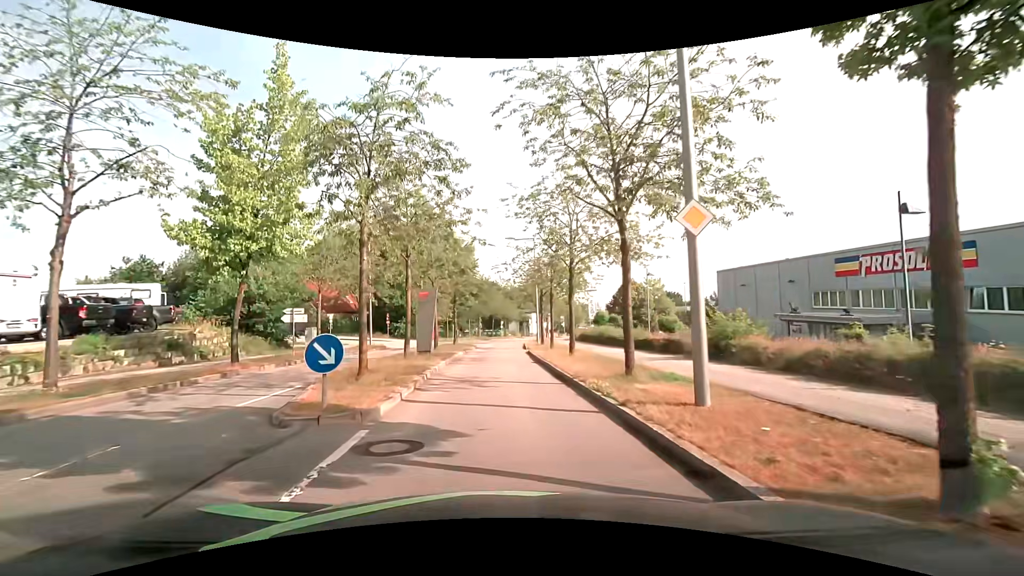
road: residential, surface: asphalt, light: Day
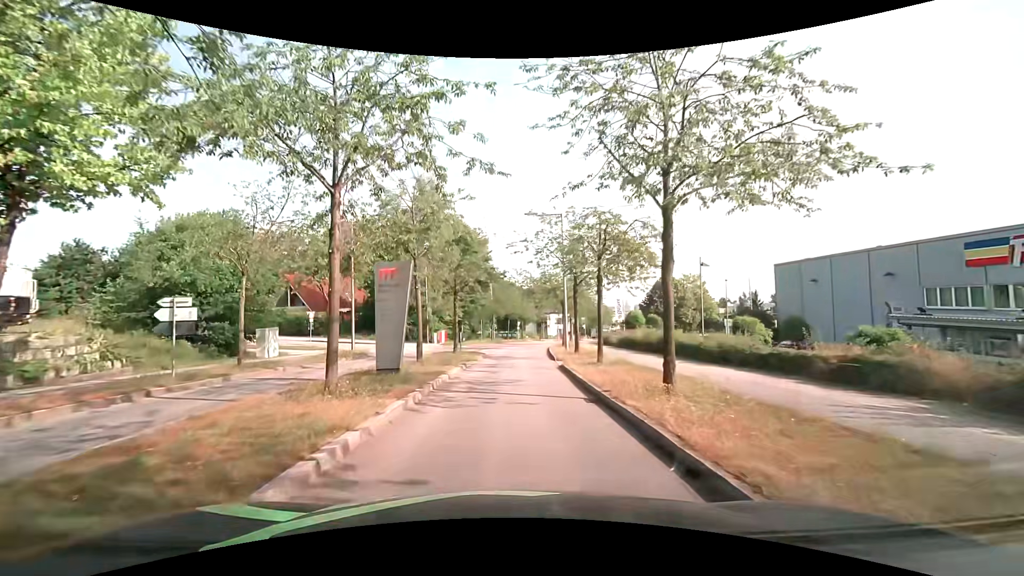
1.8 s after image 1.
(-0.1, +9.8) m; -2°
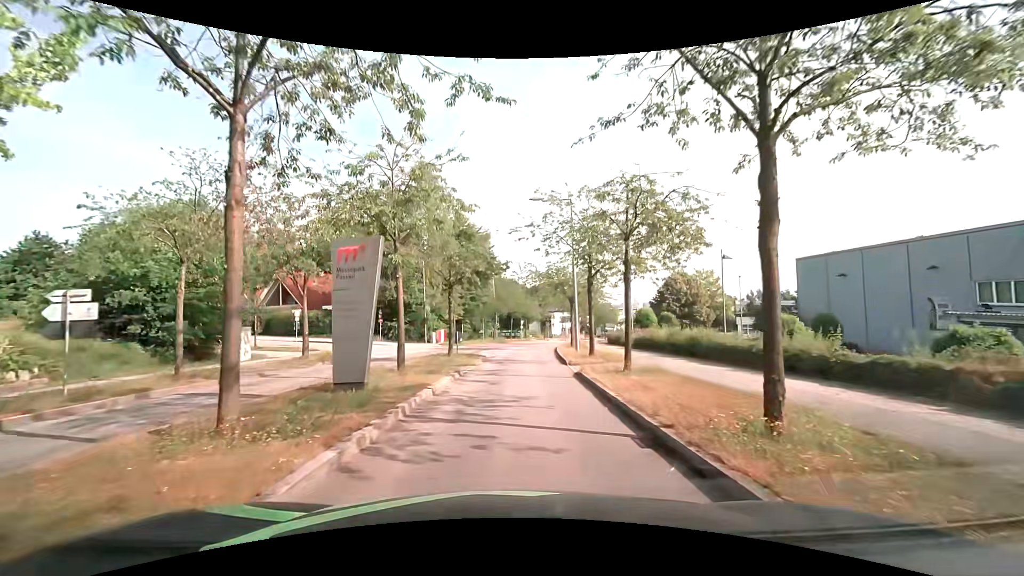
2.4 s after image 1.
(0.0, +3.6) m; +1°
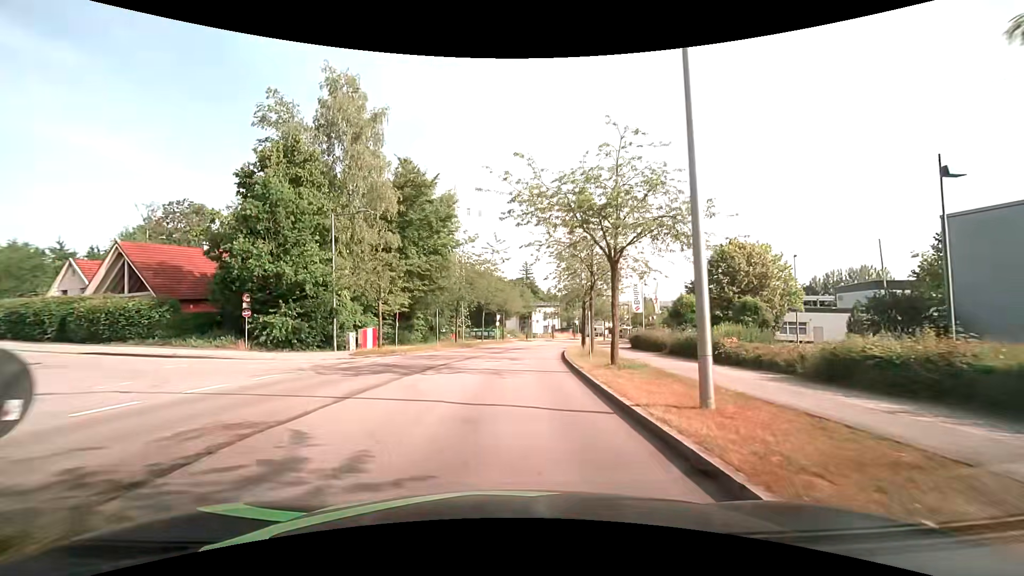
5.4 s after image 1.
(+0.4, +21.8) m; +2°
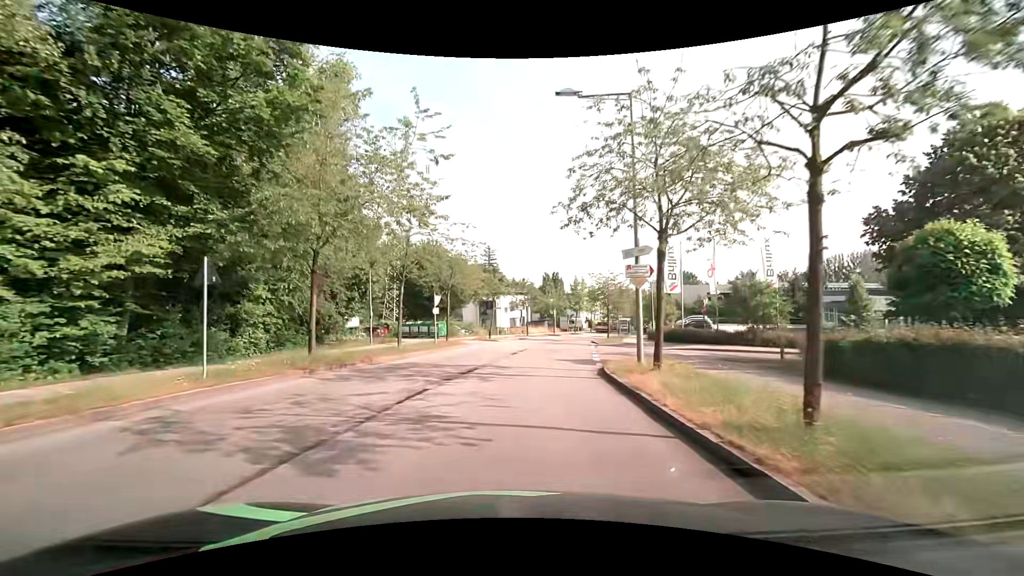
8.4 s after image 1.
(+0.9, +26.6) m; +4°
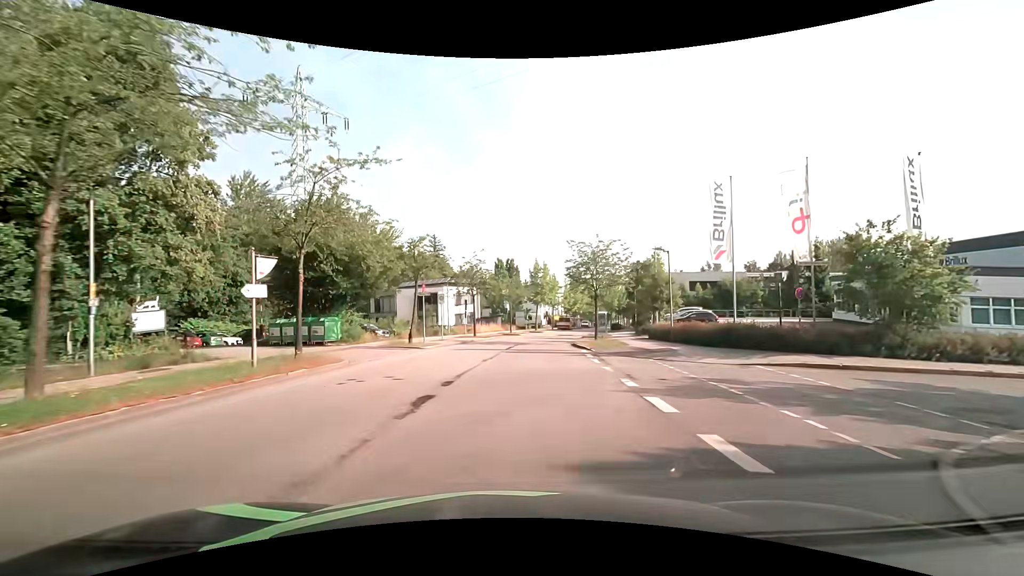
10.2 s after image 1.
(+1.0, +17.1) m; +6°
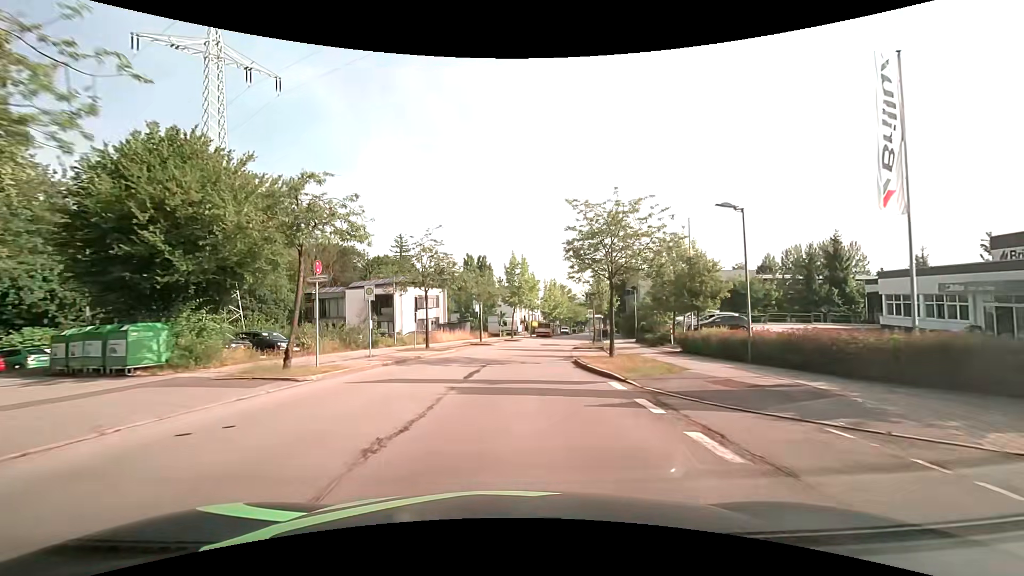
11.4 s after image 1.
(+0.2, +12.0) m; +3°
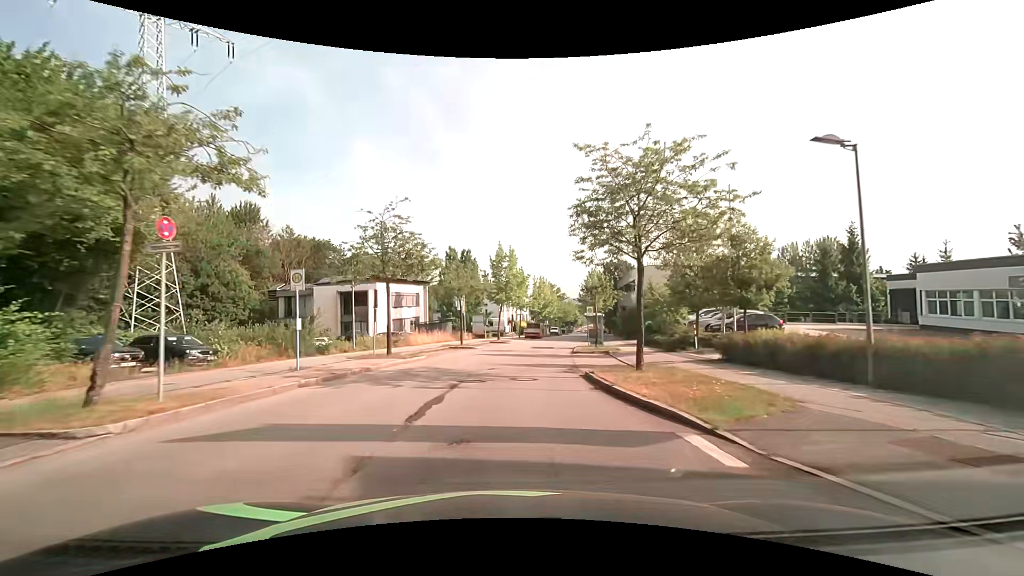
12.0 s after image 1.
(+0.1, +6.2) m; +1°
(0, +10) (+1, +20) (+2, +30) (+3, +40) (+5, +50) (+7, +60) (+8, +69) (+10, +79) (+12, +89) (+14, +99) m
